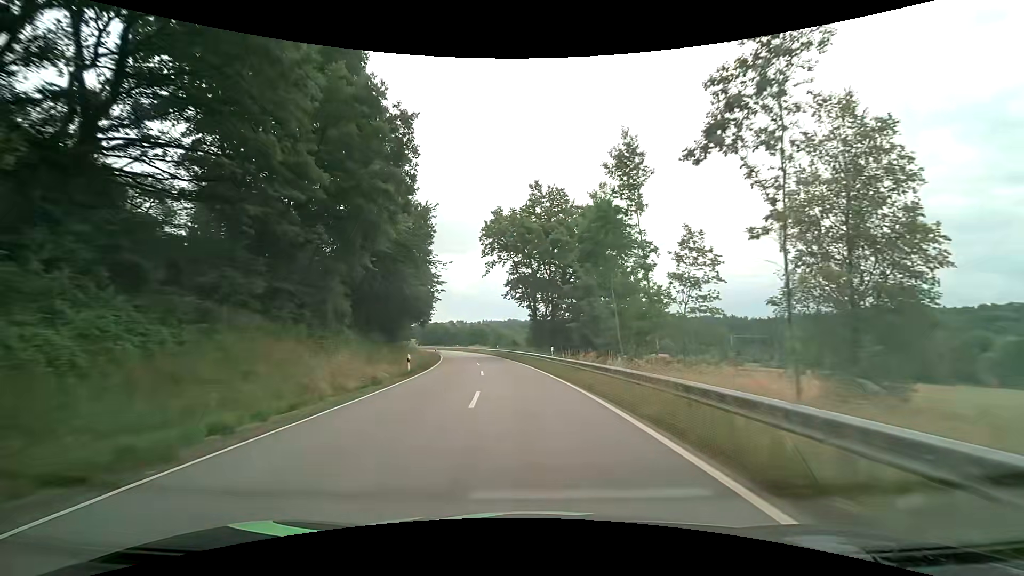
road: tertiary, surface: asphalt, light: Day
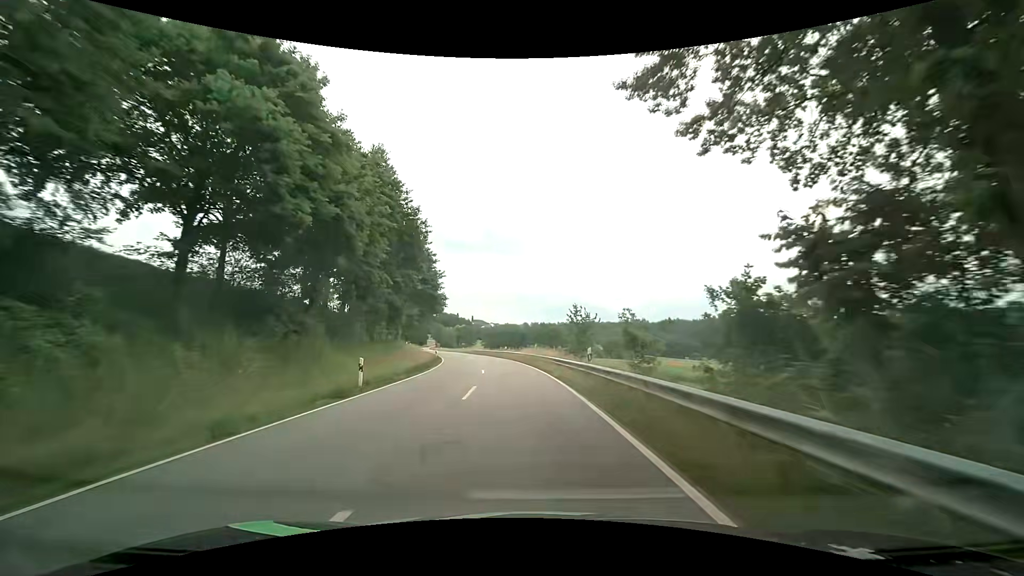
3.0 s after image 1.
(-3.3, +46.8) m; -8°
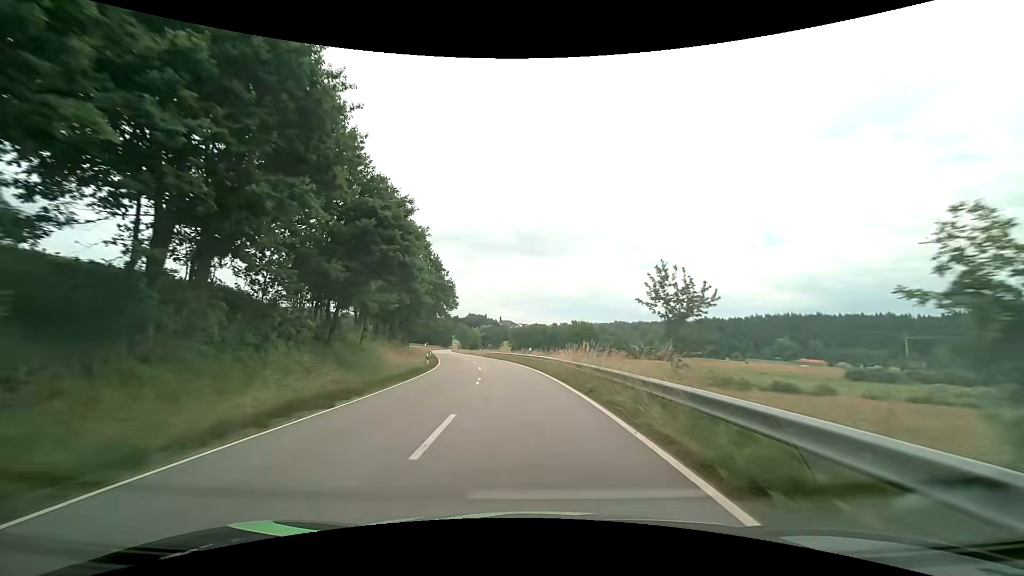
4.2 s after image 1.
(-0.5, +18.7) m; -3°
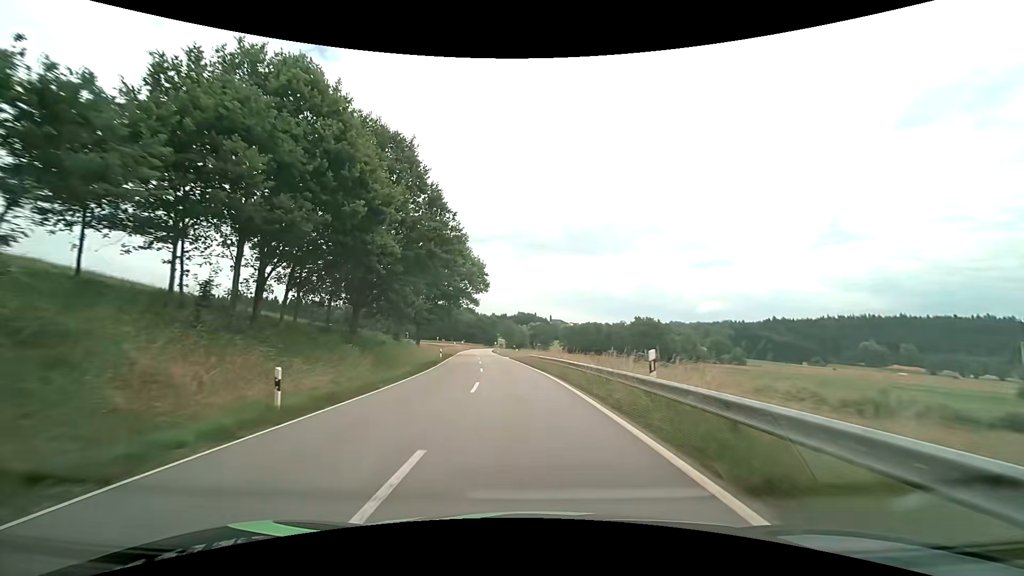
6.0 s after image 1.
(-1.4, +28.2) m; -6°
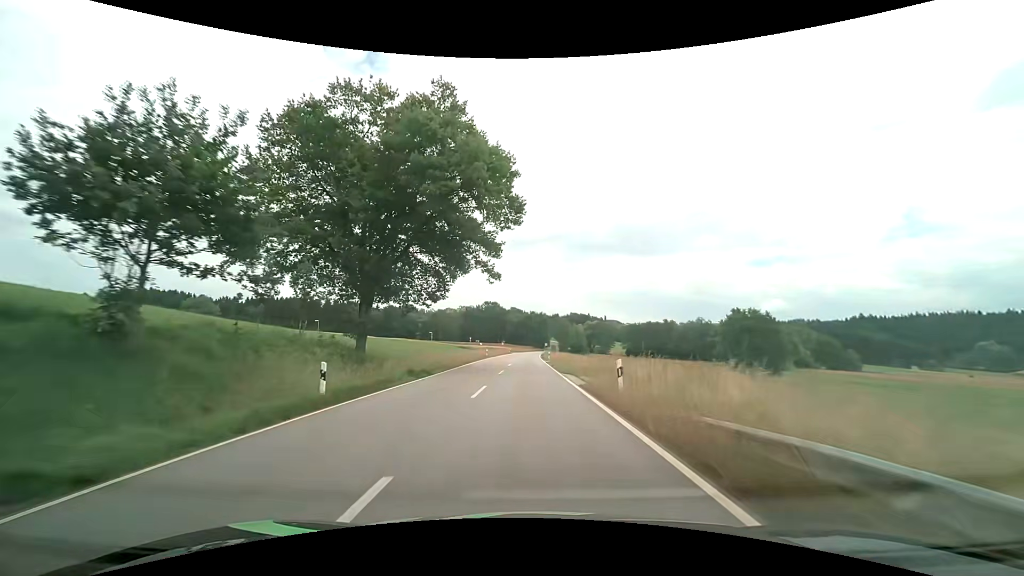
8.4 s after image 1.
(-2.3, +38.0) m; -6°
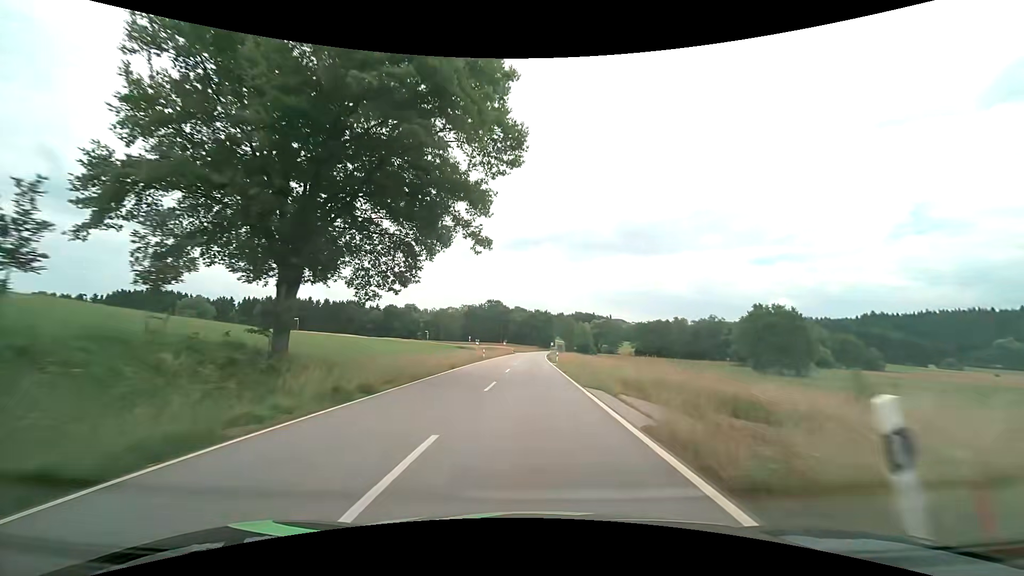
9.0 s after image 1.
(0.0, +9.6) m; 0°
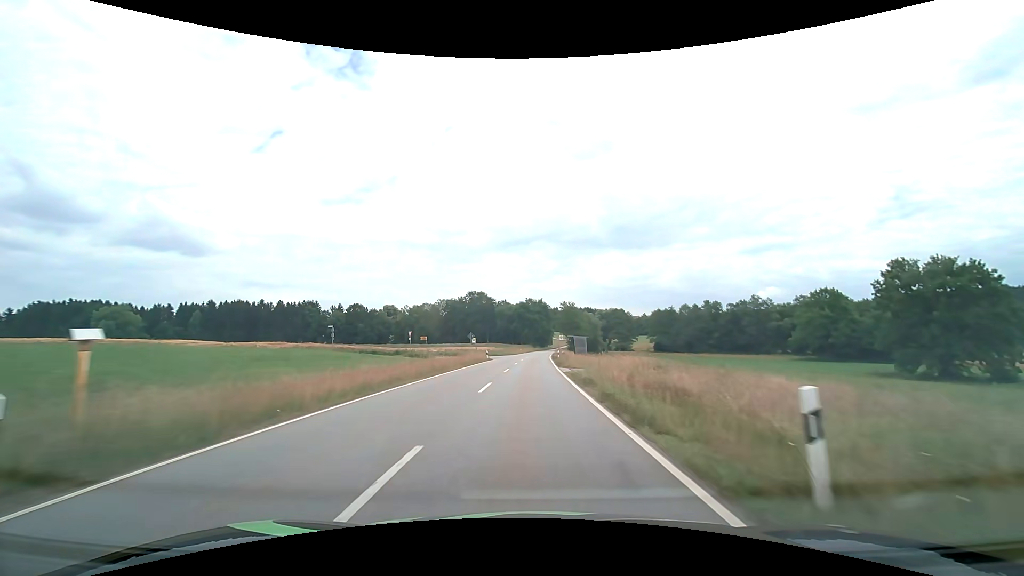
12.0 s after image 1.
(+0.3, +49.2) m; +1°
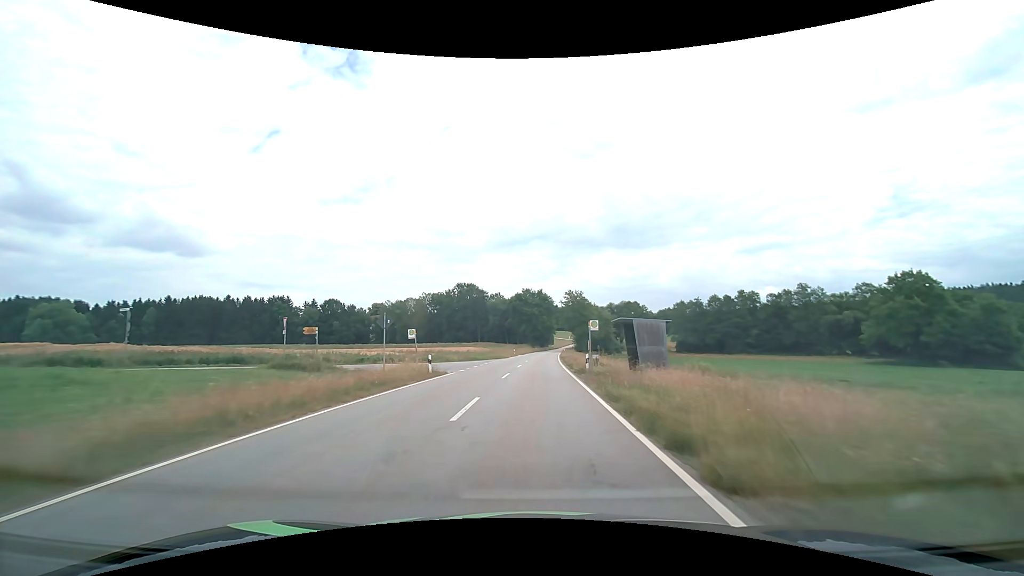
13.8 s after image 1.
(0.0, +30.3) m; 0°
